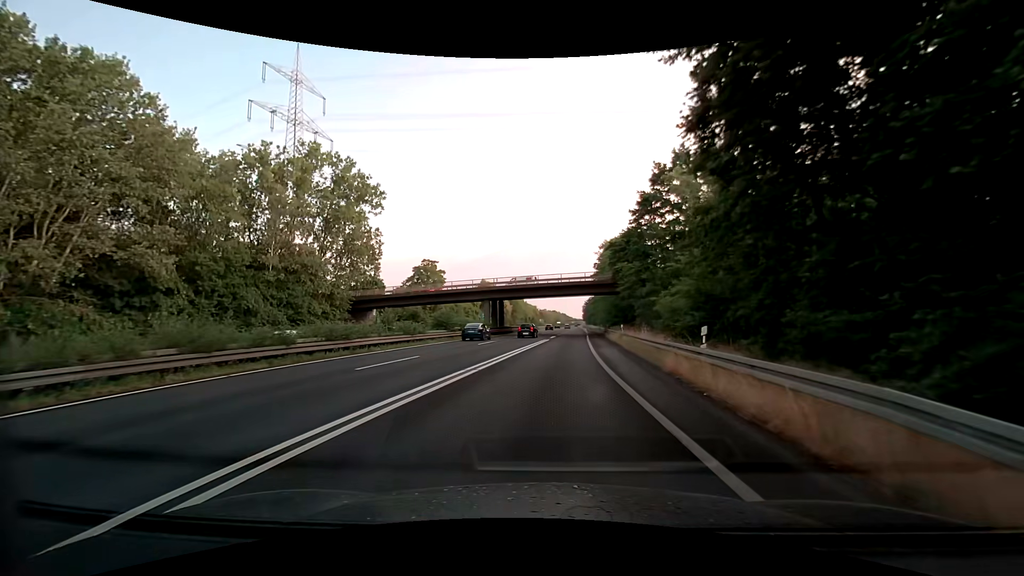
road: trunk_link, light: Day
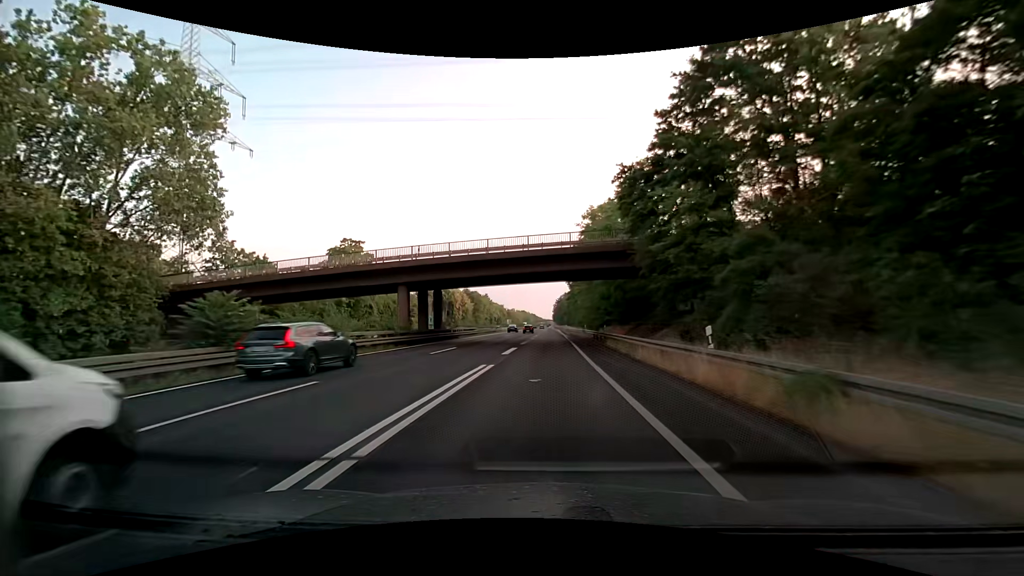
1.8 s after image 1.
(+1.2, +27.0) m; +4°
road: trunk
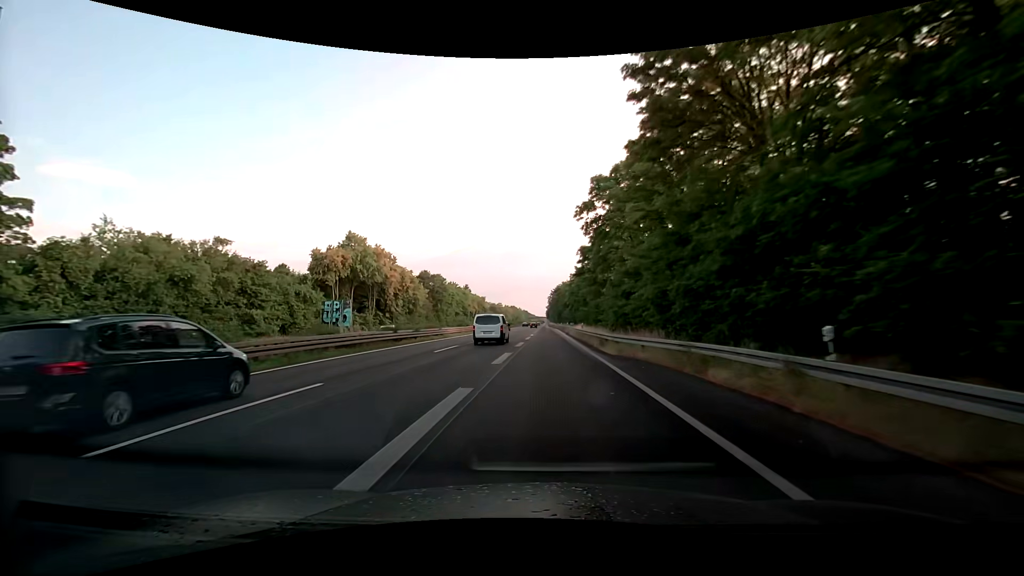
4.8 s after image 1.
(-0.1, +55.5) m; 0°
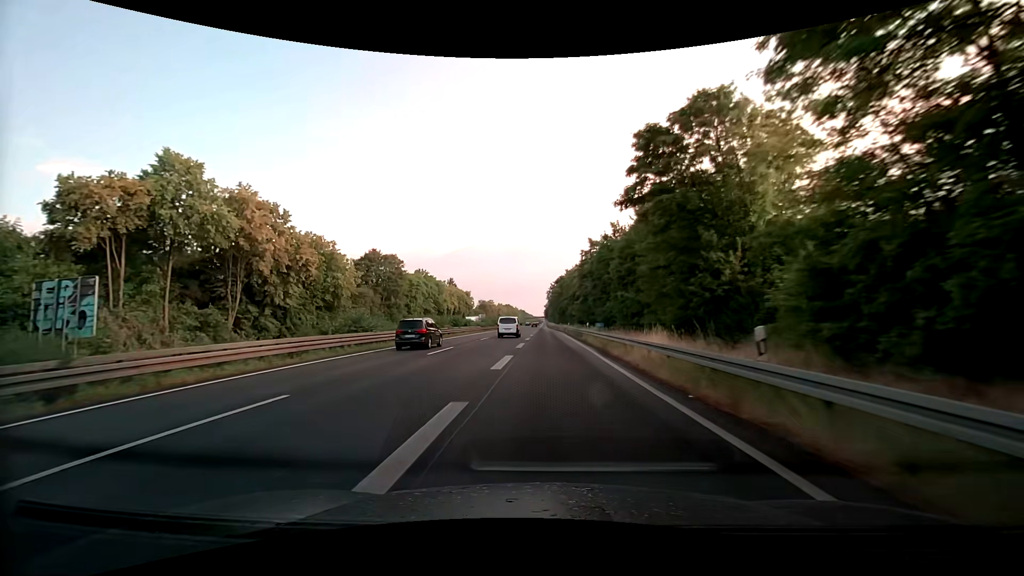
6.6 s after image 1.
(+0.2, +38.1) m; +1°
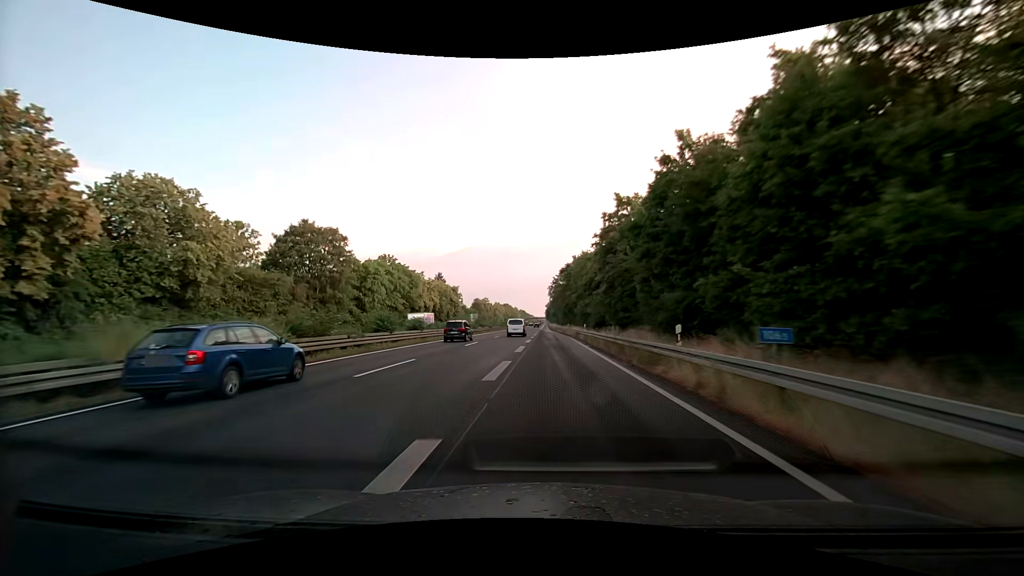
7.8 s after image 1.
(-0.1, +26.9) m; 0°
(0, +10) (0, +20) (0, +30) (-1, +40) (-1, +50) (-1, +60) (-2, +70) (-2, +80) (-2, +90) (-3, +100) m
